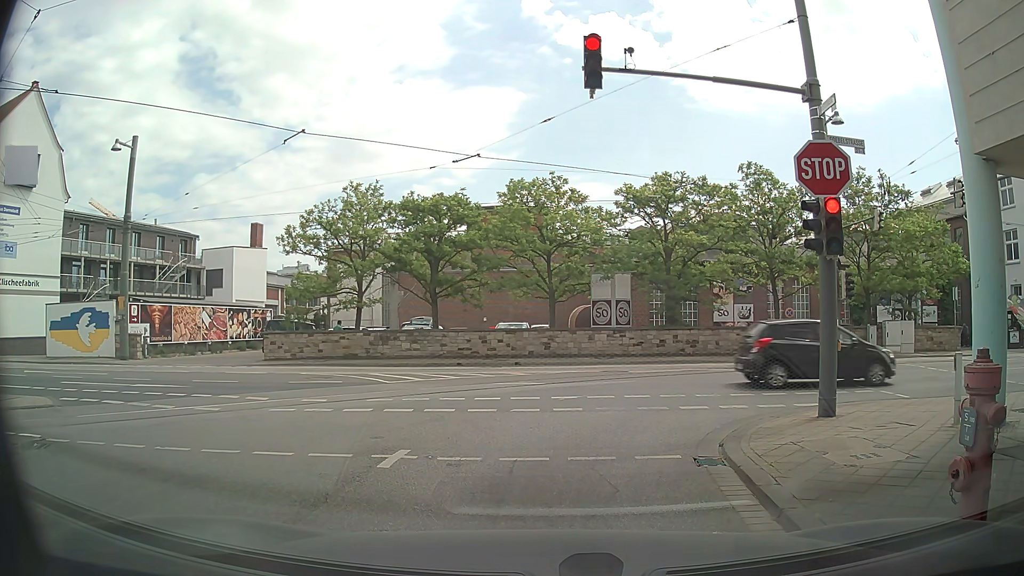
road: residential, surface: asphalt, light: Day
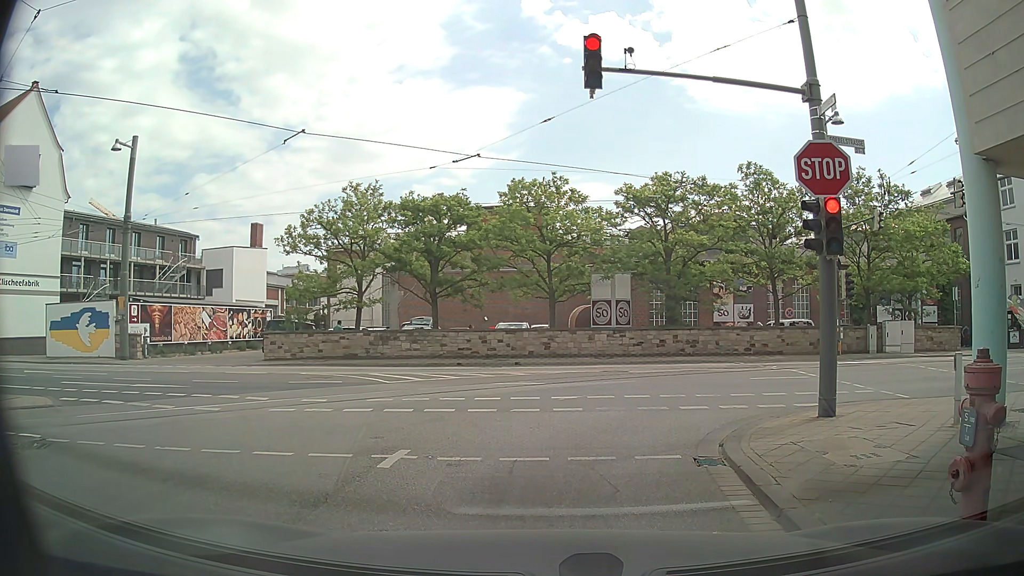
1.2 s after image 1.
(0.0, 0.0) m; 0°
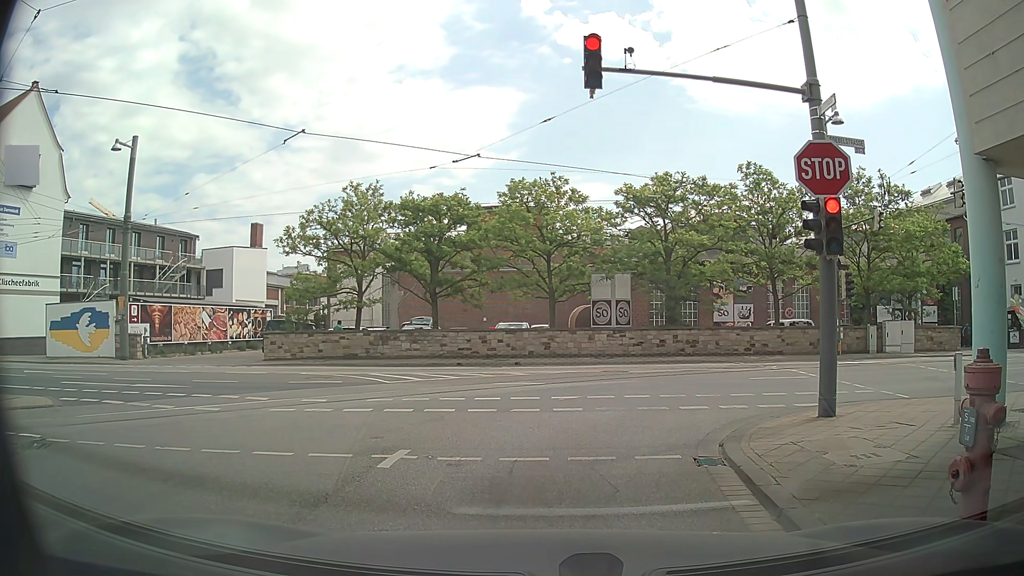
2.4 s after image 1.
(0.0, 0.0) m; 0°
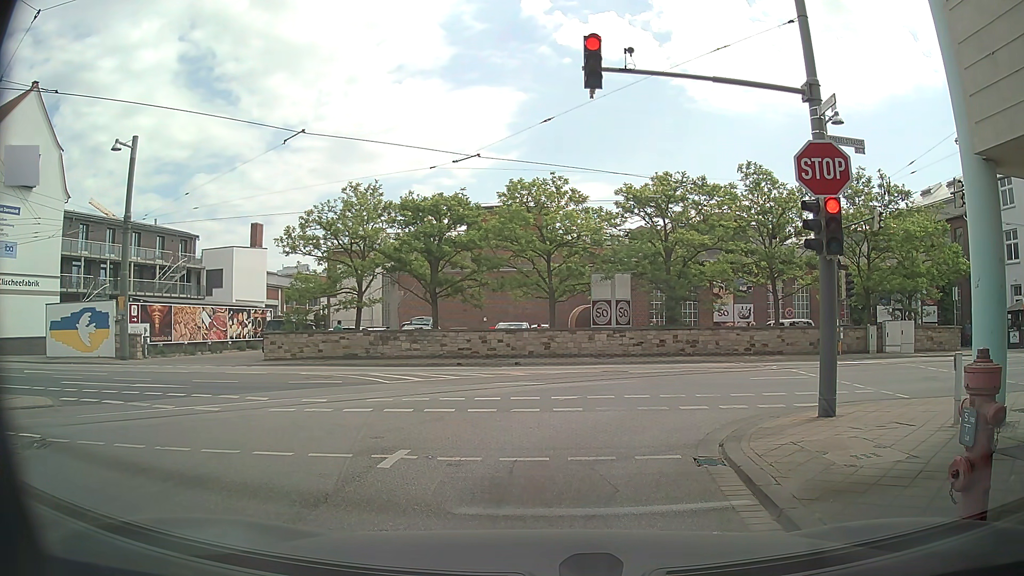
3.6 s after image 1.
(0.0, 0.0) m; 0°
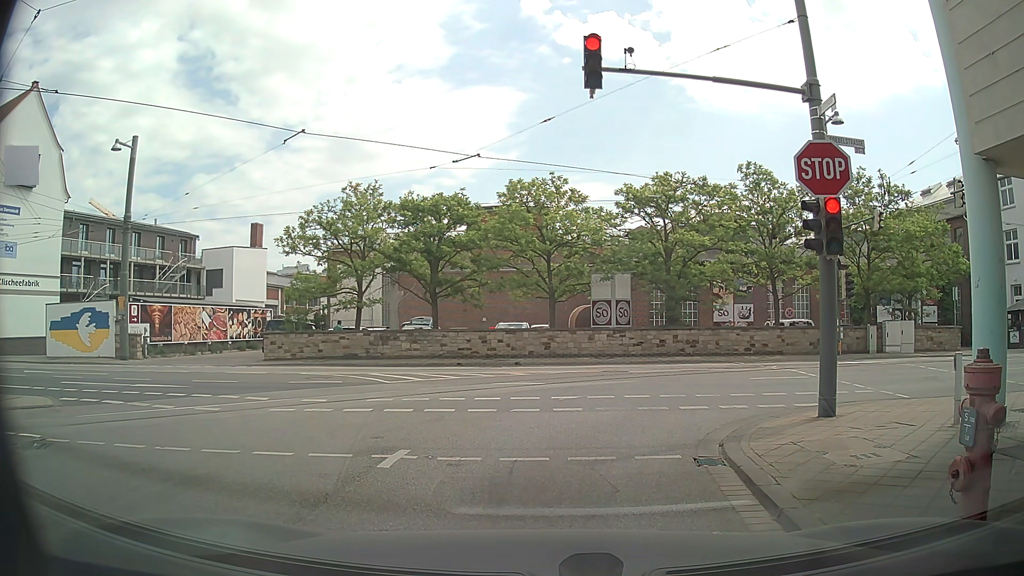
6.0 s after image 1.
(0.0, 0.0) m; 0°
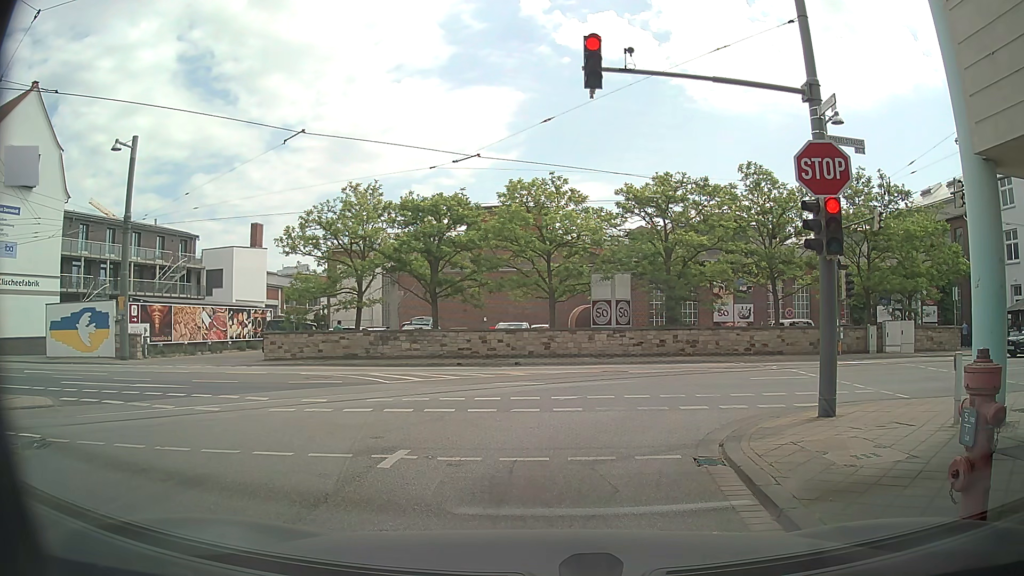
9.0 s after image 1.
(0.0, 0.0) m; 0°
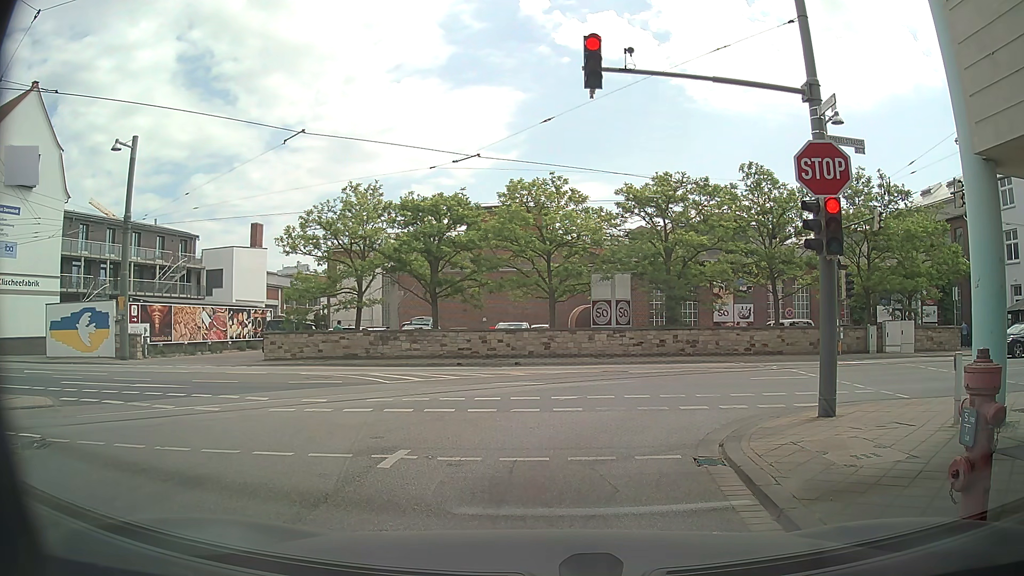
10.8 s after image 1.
(0.0, 0.0) m; 0°
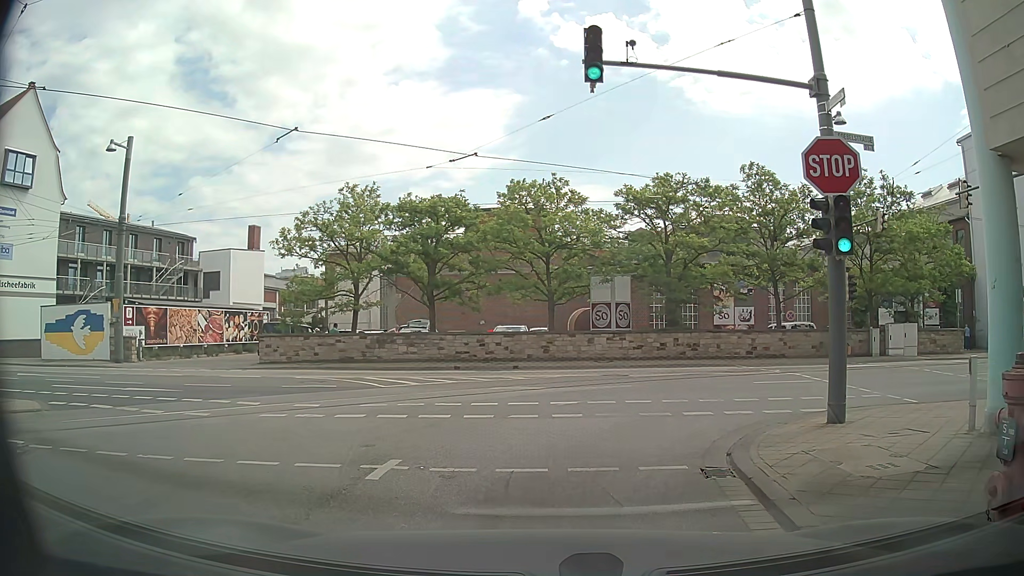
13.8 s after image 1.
(0.0, +0.4) m; 0°
